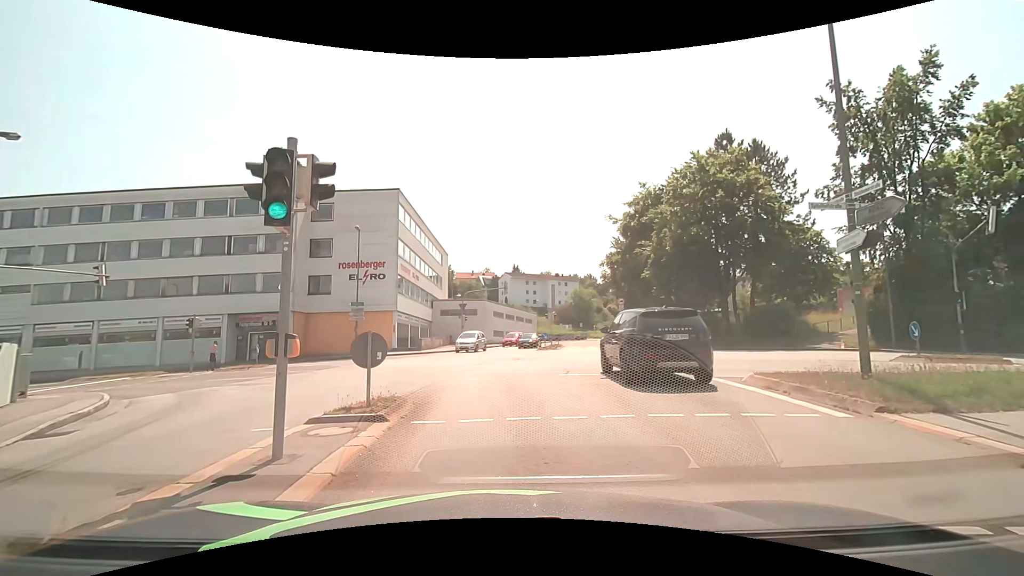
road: tertiary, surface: asphalt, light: Day
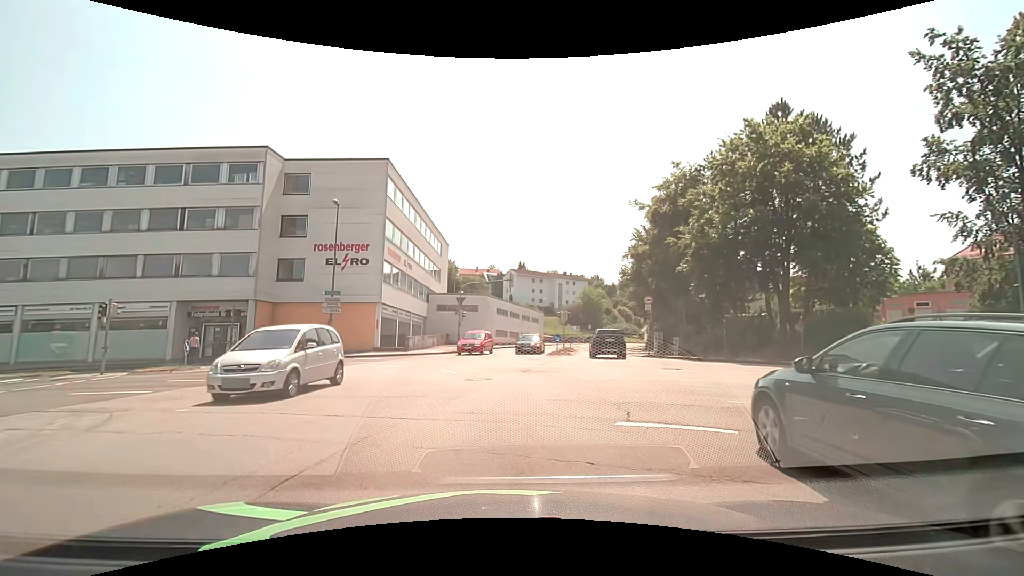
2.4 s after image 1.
(+0.1, +6.9) m; +1°
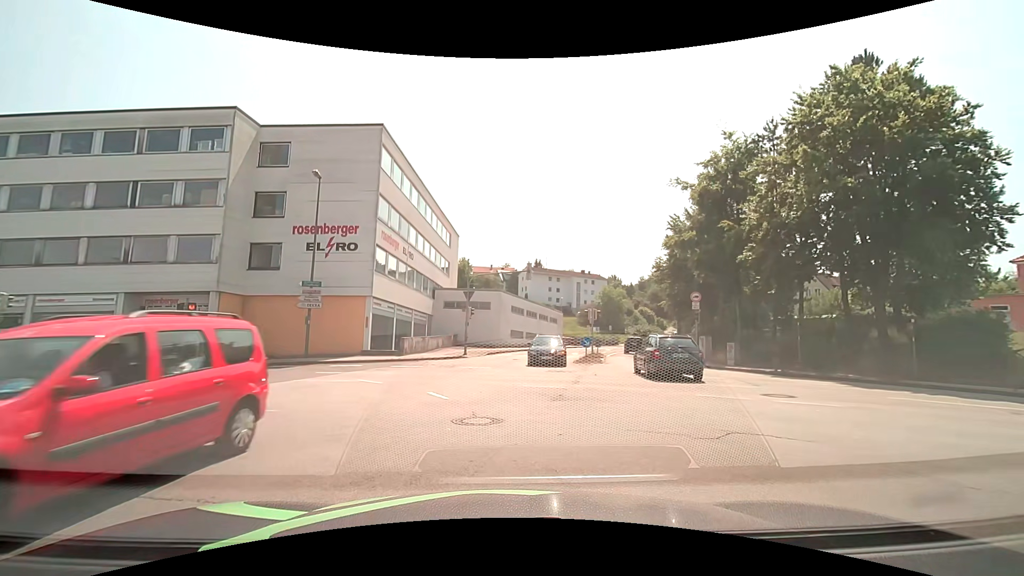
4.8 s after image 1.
(0.0, +6.3) m; -1°
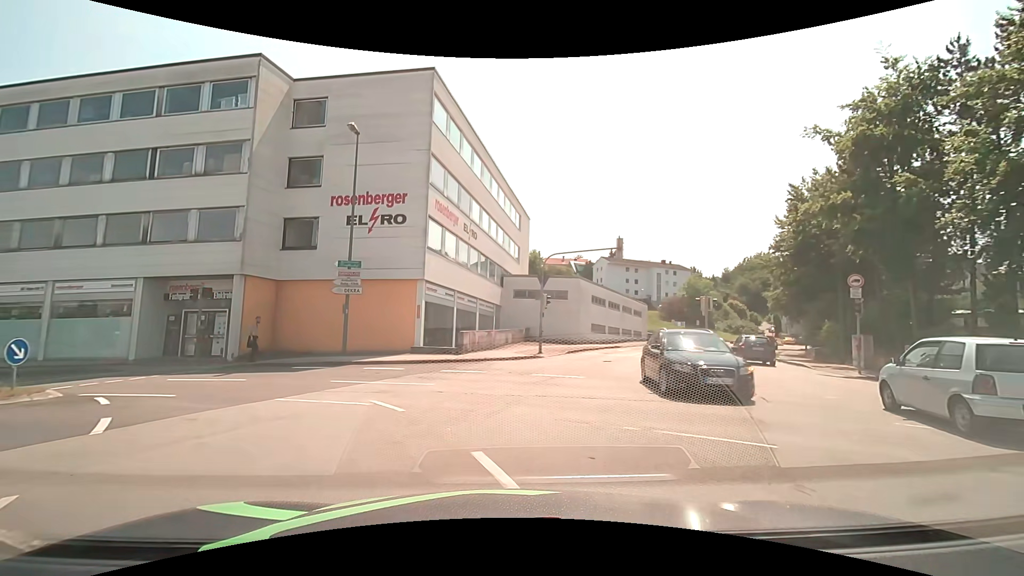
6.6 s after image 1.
(-0.4, +6.7) m; -6°
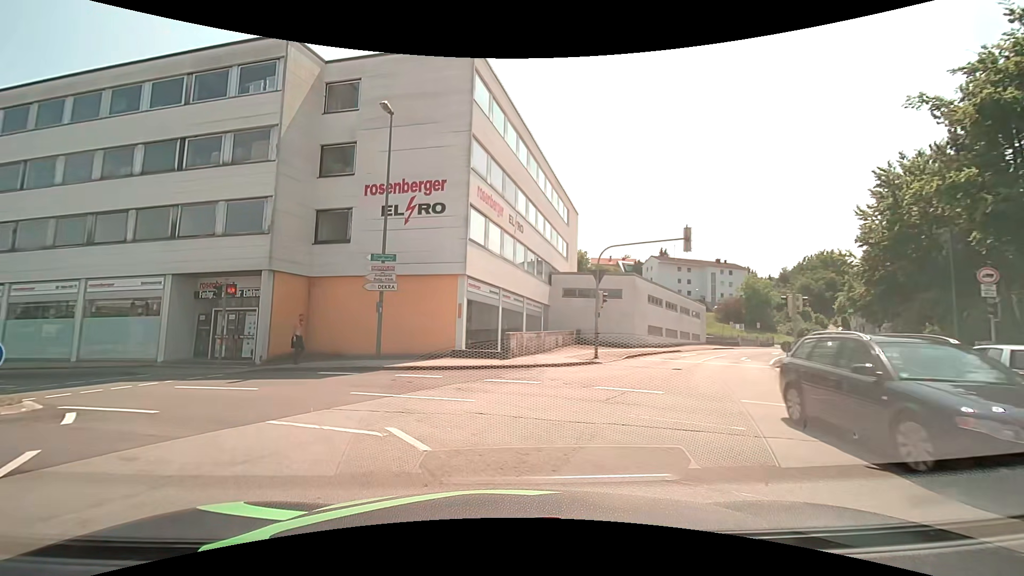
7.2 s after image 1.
(-0.2, +2.8) m; -5°
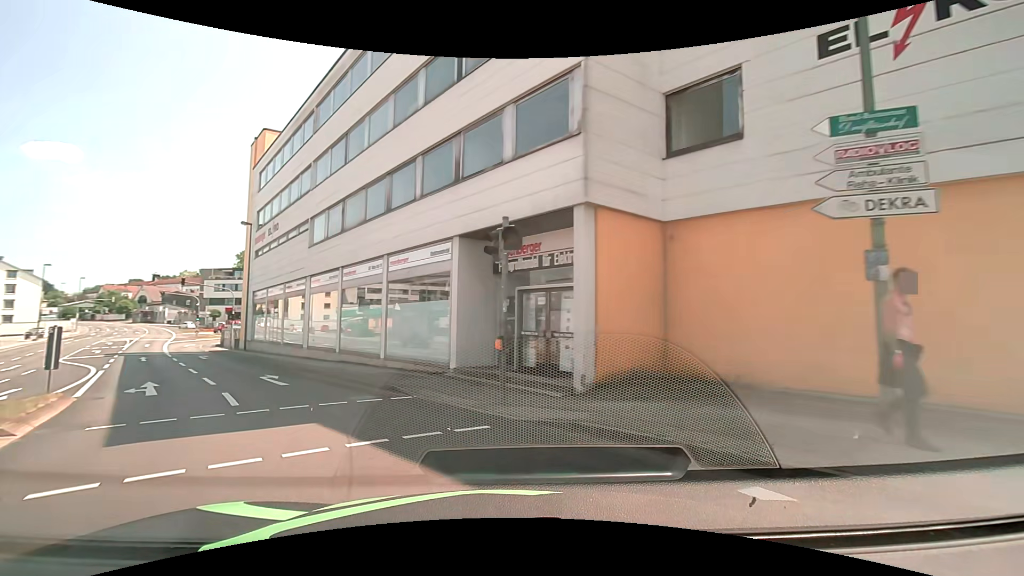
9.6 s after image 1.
(-3.8, +12.1) m; -38°
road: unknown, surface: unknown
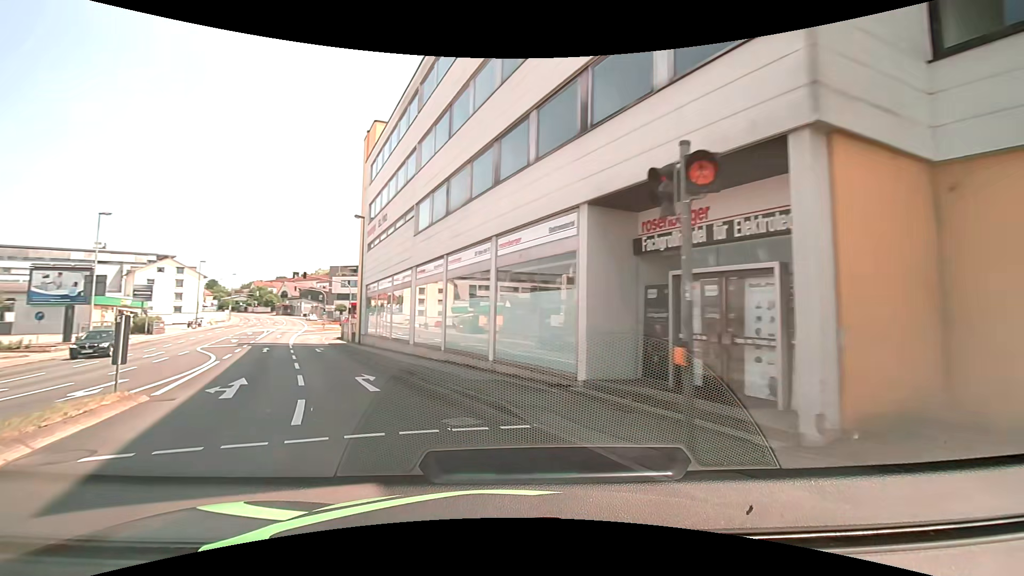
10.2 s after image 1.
(-0.4, +3.7) m; -12°
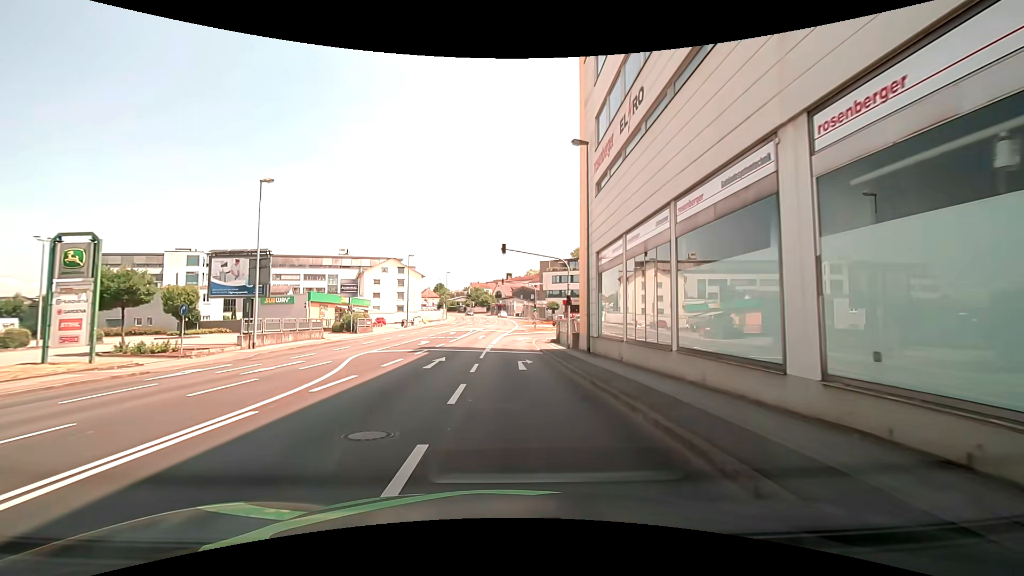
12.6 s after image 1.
(-5.3, +16.7) m; -24°
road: tertiary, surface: asphalt
(0, +10) (0, +20) (0, +30) (0, +40) (+2, +50) (+6, +59) (+11, +67) (+17, +75) (+23, +84) (+28, +92) m
